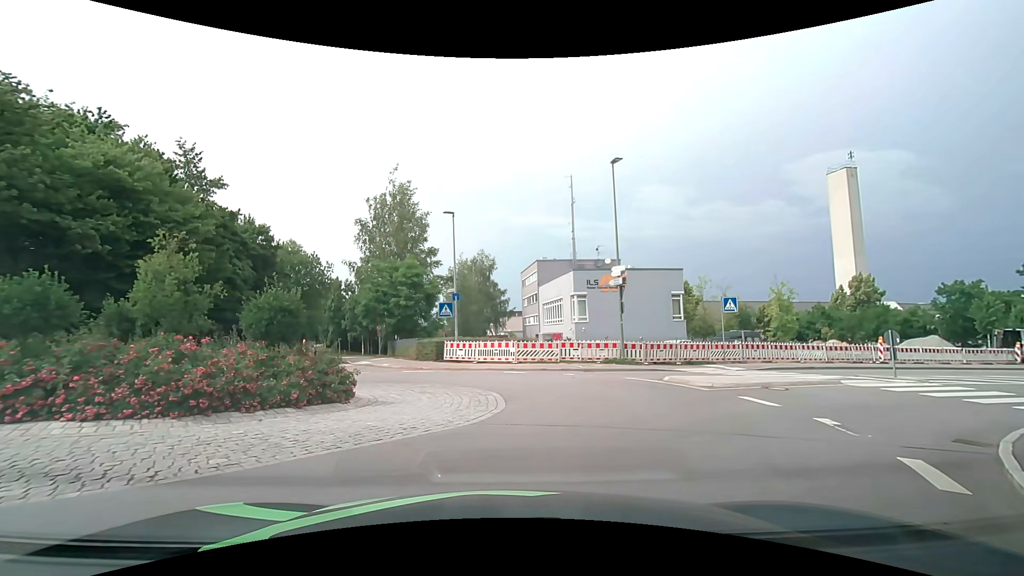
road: tertiary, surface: asphalt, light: Day
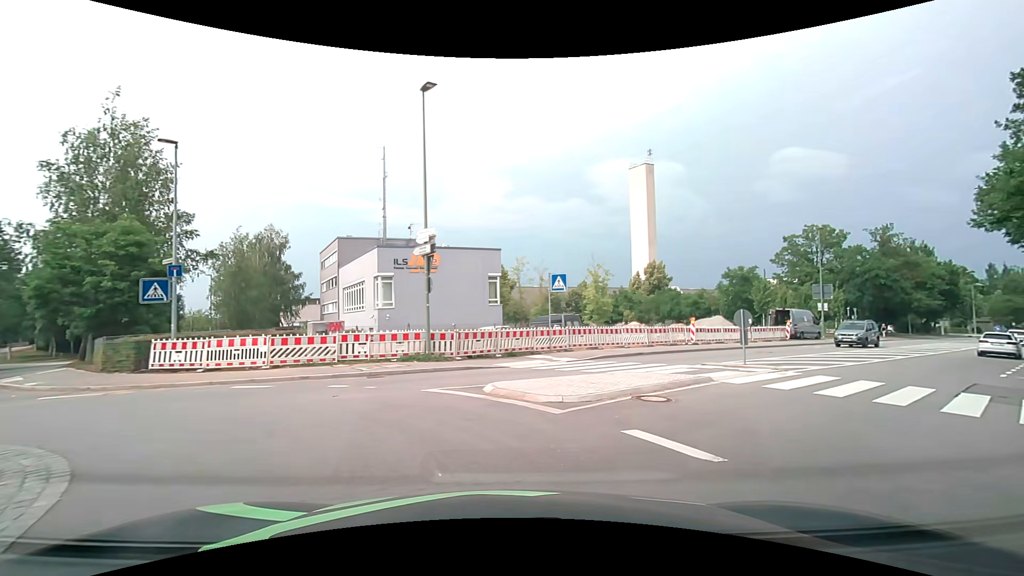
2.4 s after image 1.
(+1.1, +6.7) m; +20°
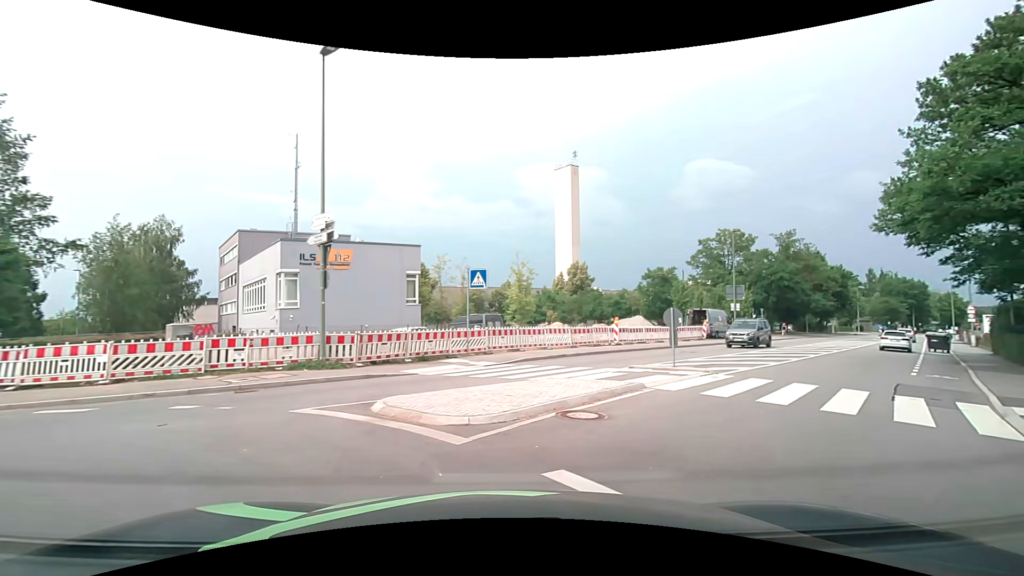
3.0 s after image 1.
(+0.2, +2.0) m; +8°
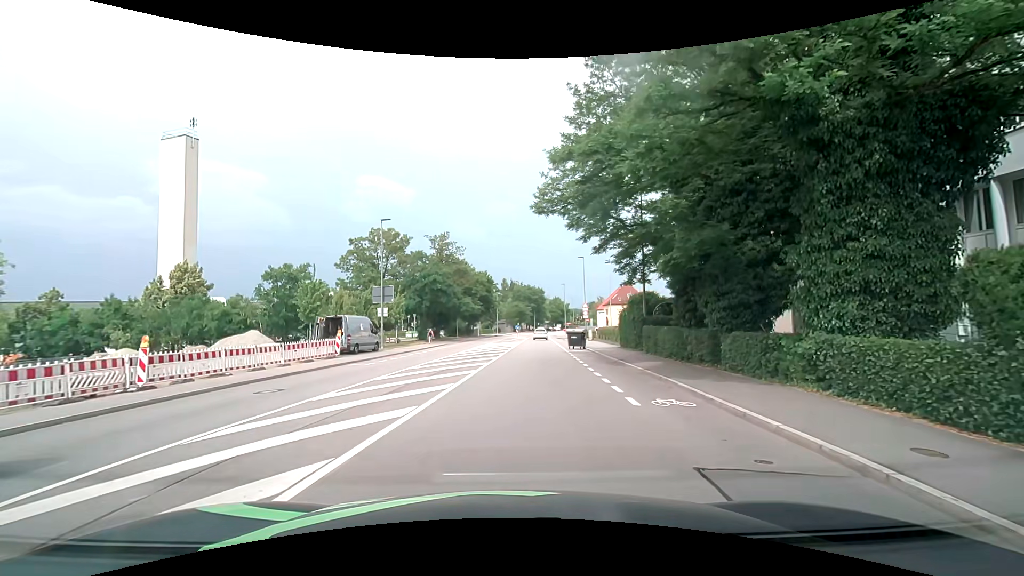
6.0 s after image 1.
(+5.1, +11.0) m; +37°
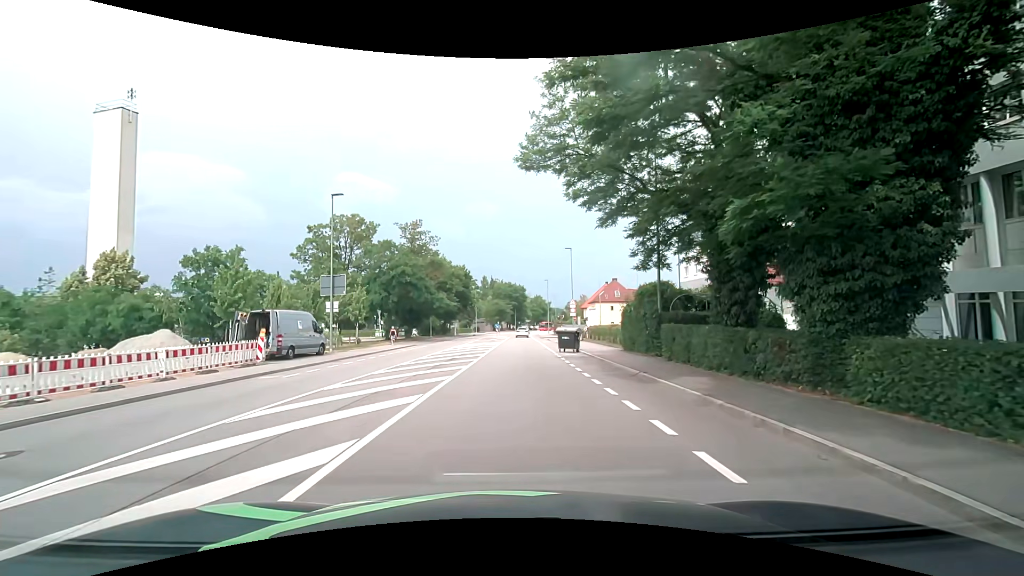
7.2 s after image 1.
(+0.2, +6.7) m; +3°
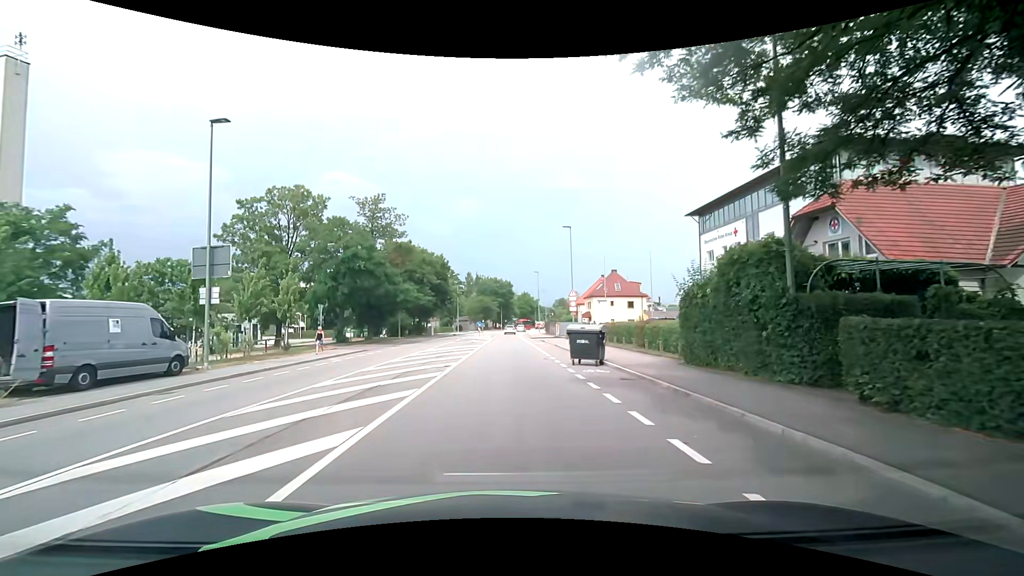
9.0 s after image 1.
(+0.1, +11.6) m; +2°
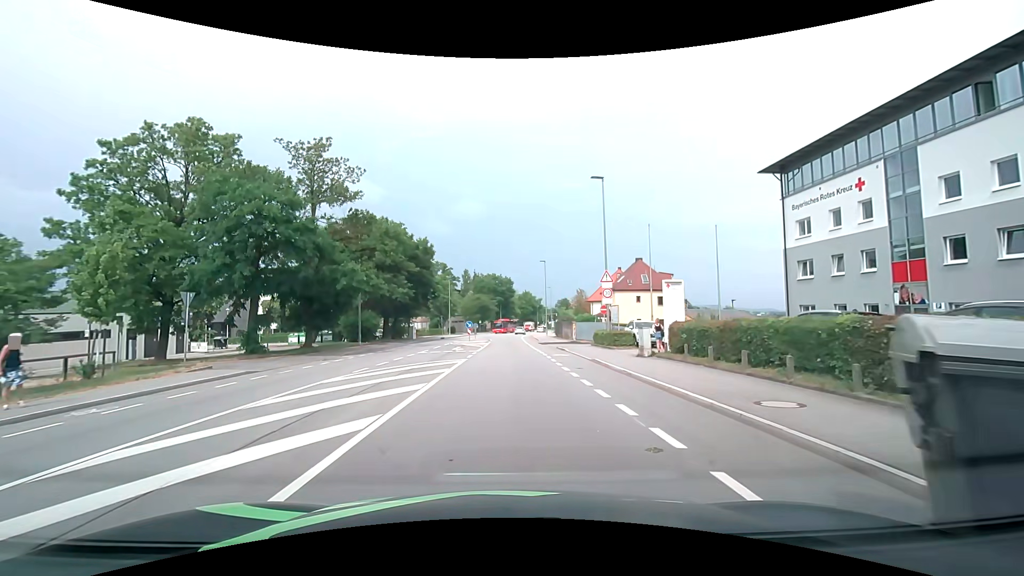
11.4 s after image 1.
(-0.2, +15.4) m; 0°
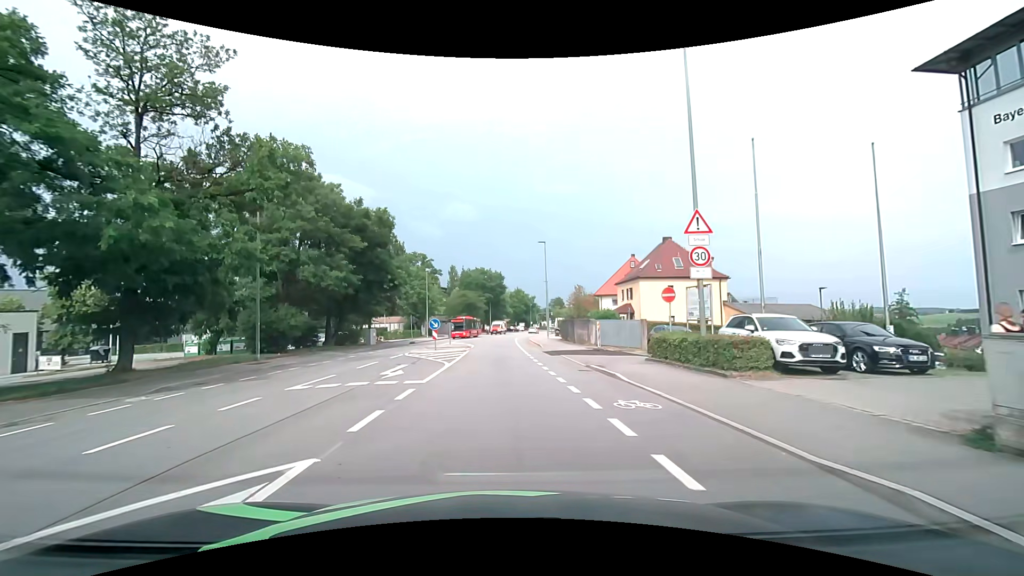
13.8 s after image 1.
(0.0, +15.6) m; +1°
(0, +10) (0, +20) (0, +30) (-1, +40) (-1, +50) (-1, +60) (0, +70) (+1, +80) (+2, +90) (+3, +100) m
